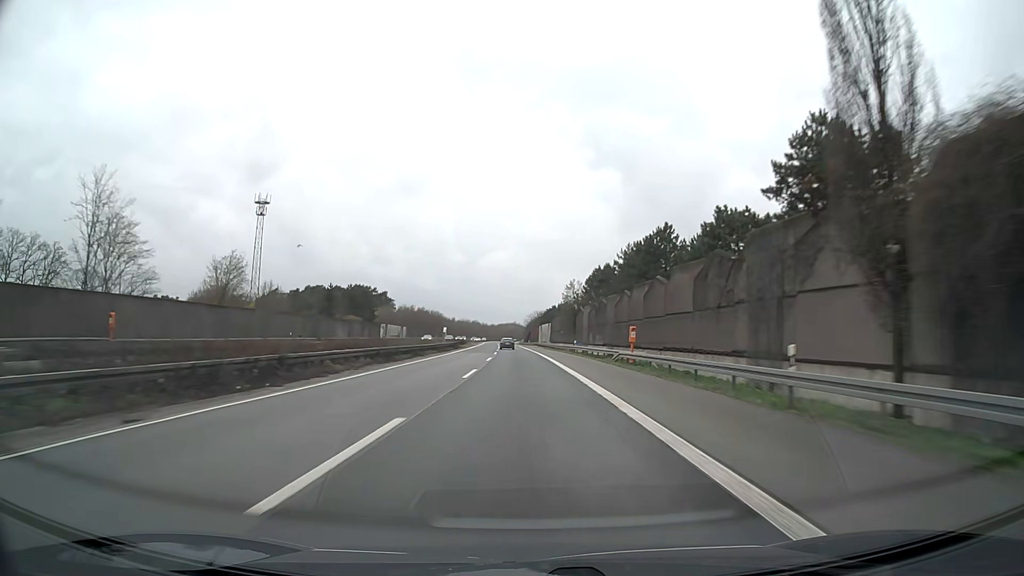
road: motorway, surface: asphalt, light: Day
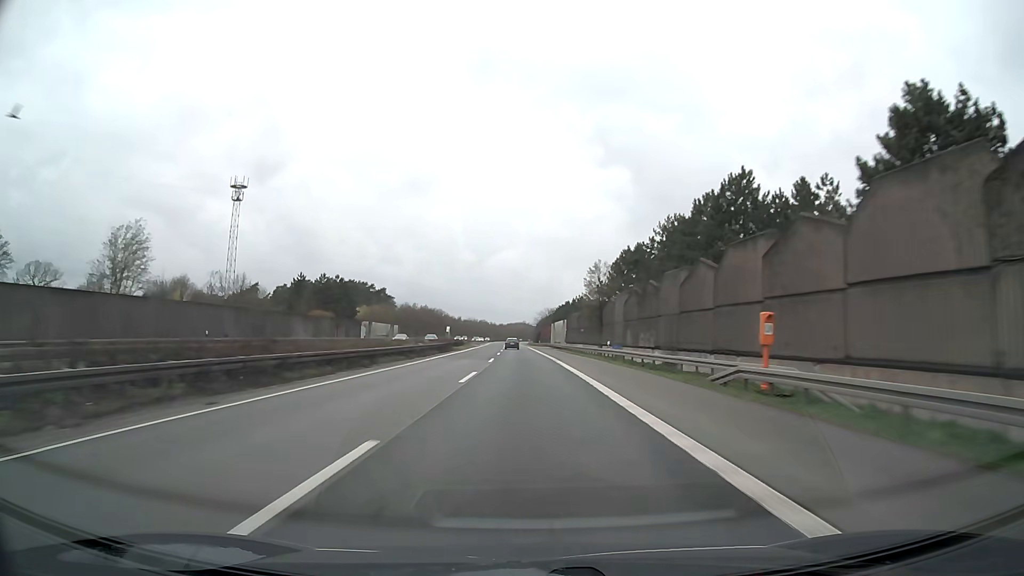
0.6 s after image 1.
(-0.2, +20.7) m; -1°
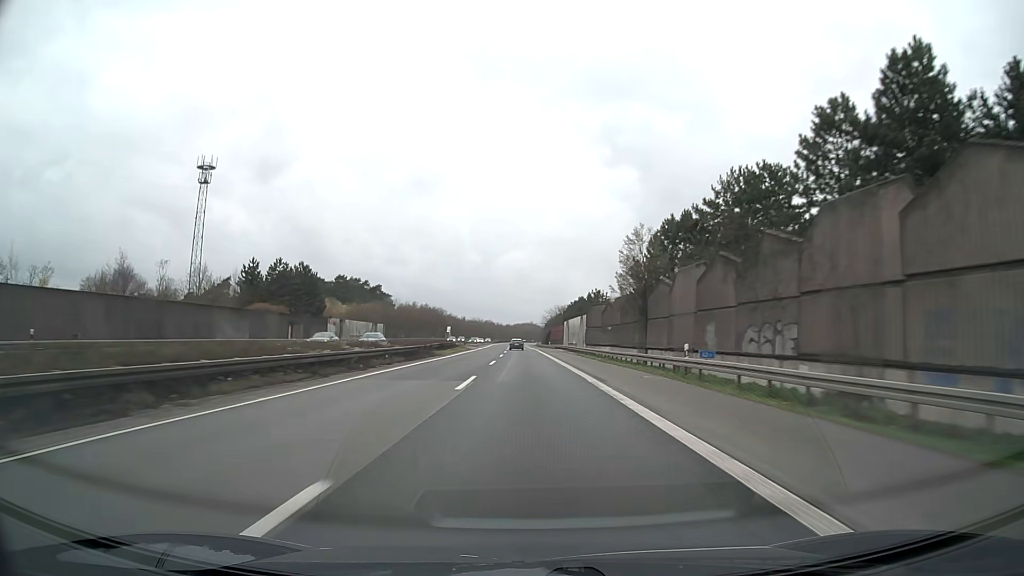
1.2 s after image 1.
(-0.2, +20.7) m; -1°
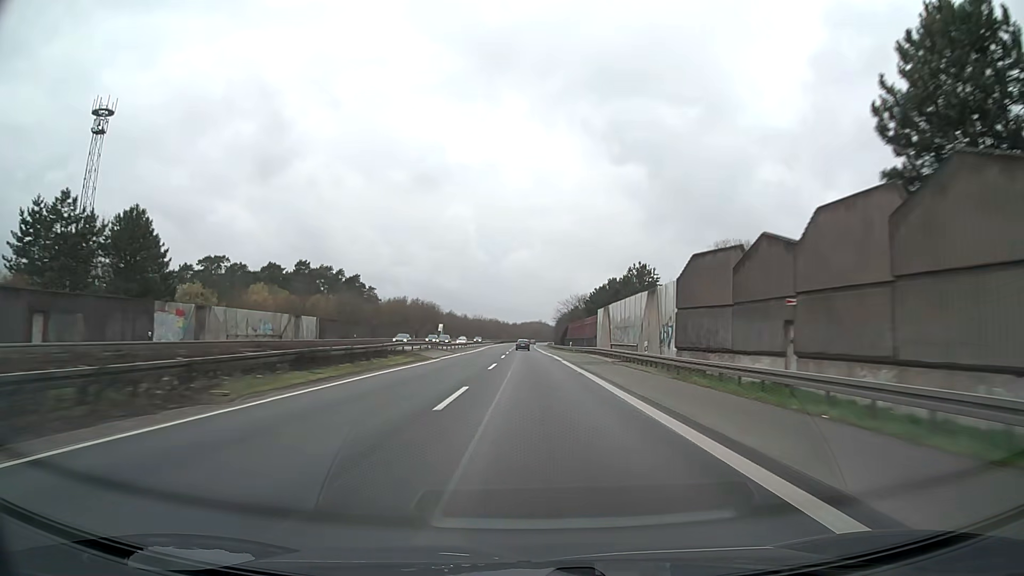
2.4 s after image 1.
(-0.3, +41.3) m; -1°
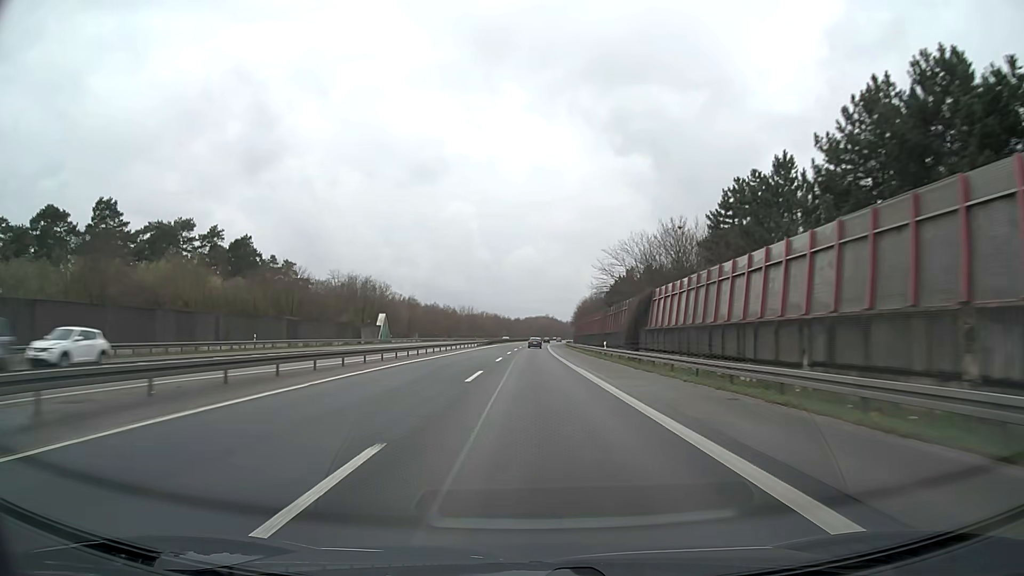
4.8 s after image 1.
(-0.5, +82.7) m; 0°
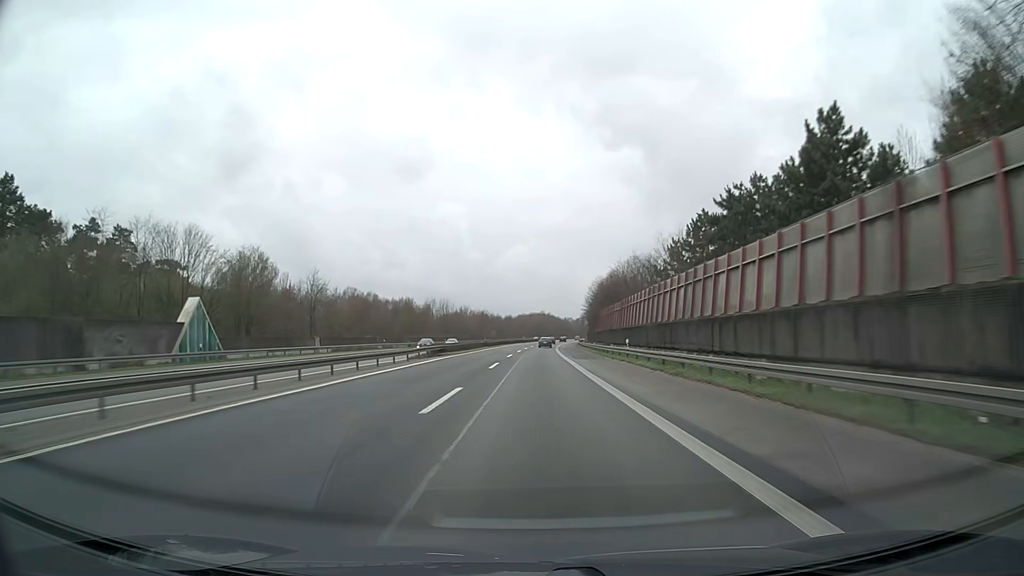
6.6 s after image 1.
(+0.3, +62.0) m; 0°
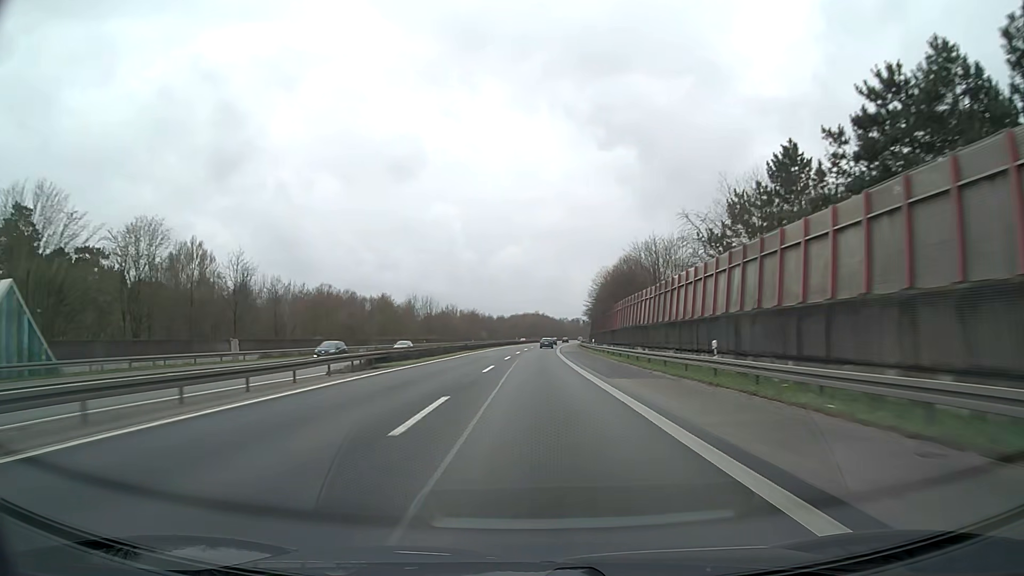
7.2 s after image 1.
(+0.1, +20.7) m; +1°
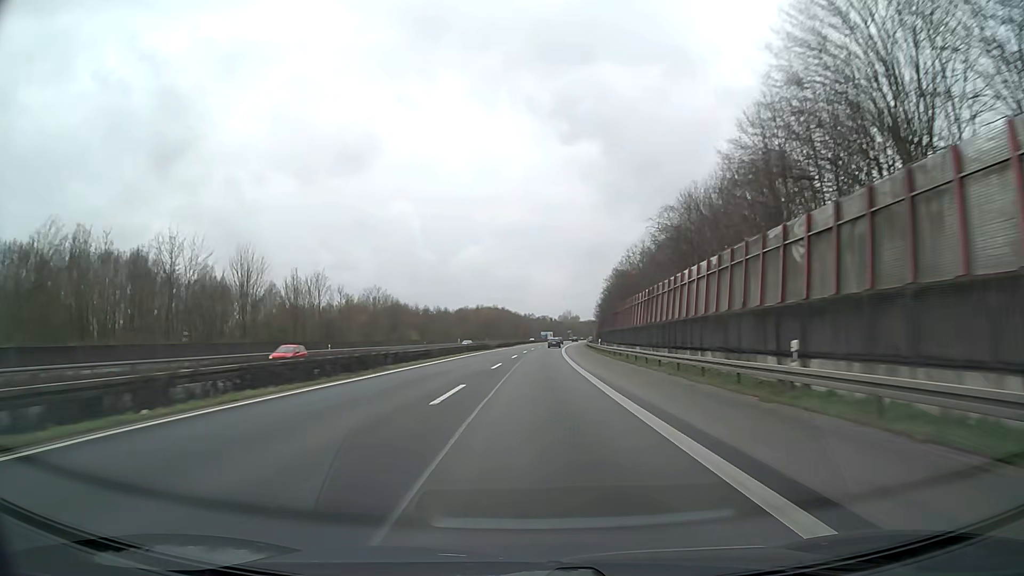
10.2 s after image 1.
(+2.5, +103.2) m; +3°
(0, +10) (0, +20) (0, +30) (0, +40) (+1, +50) (+1, +60) (+2, +70) (+2, +80) (+3, +90) (+3, +100) m
